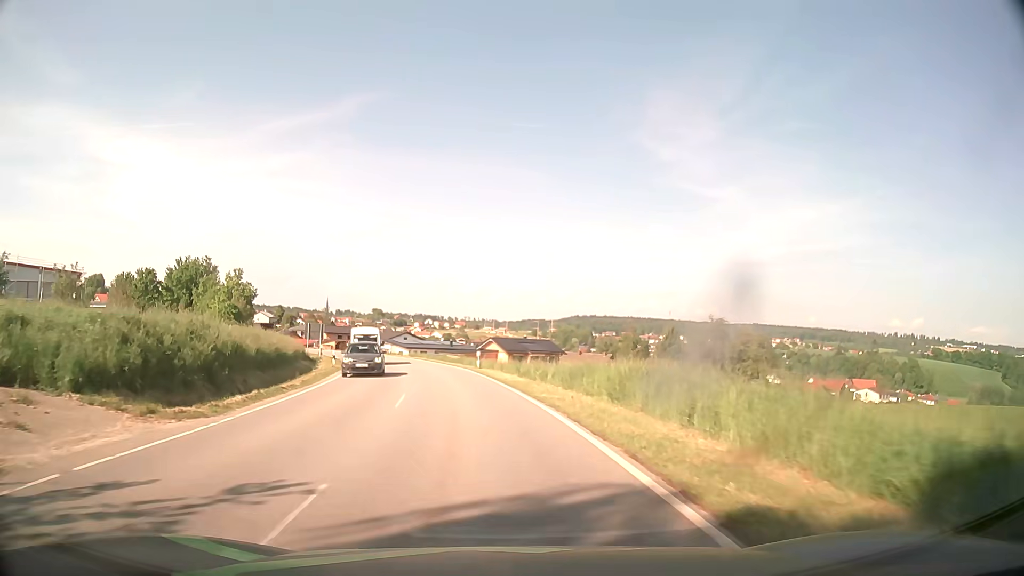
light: Day
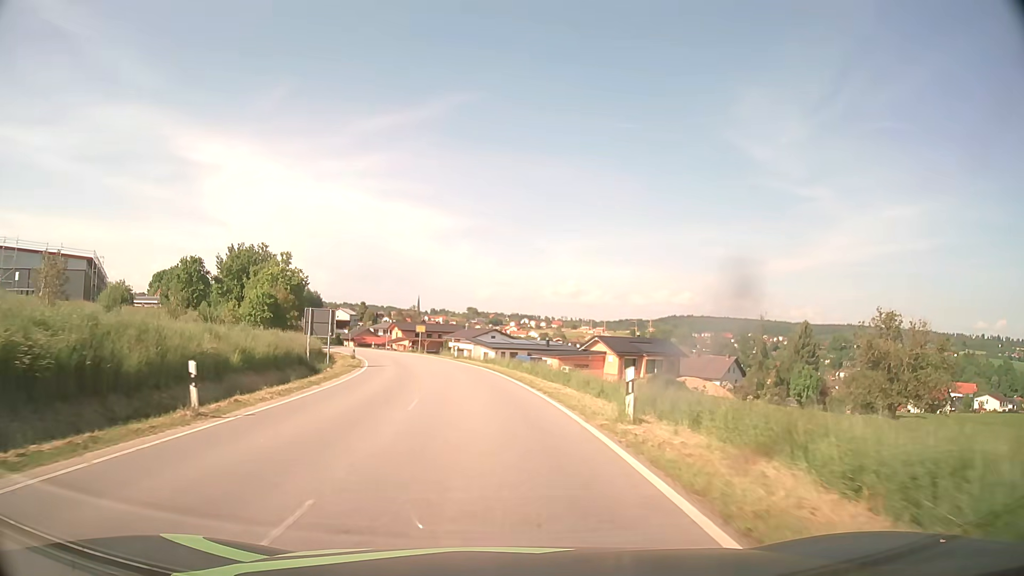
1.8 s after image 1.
(-1.7, +24.7) m; -8°
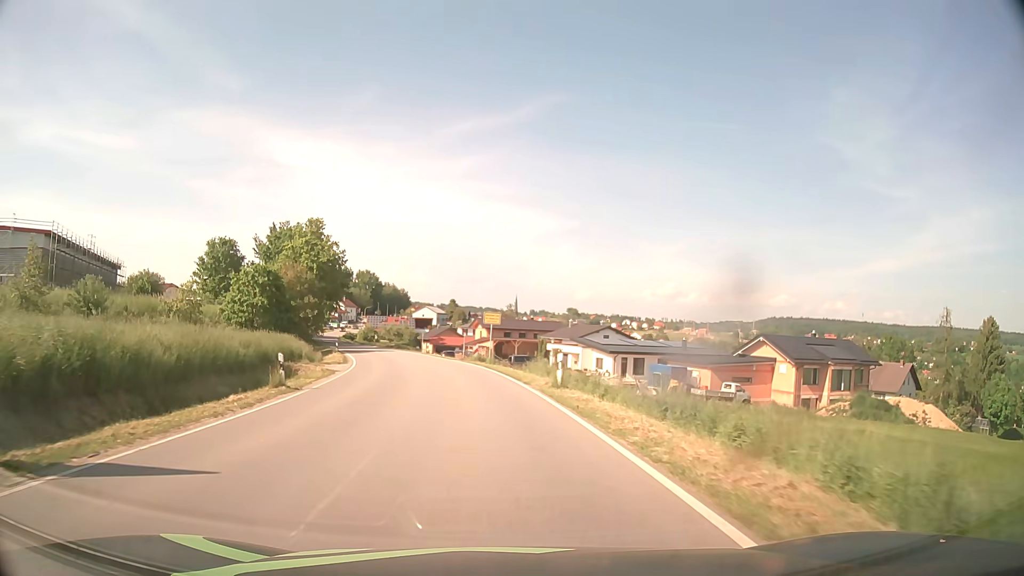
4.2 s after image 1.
(-2.3, +32.9) m; -8°
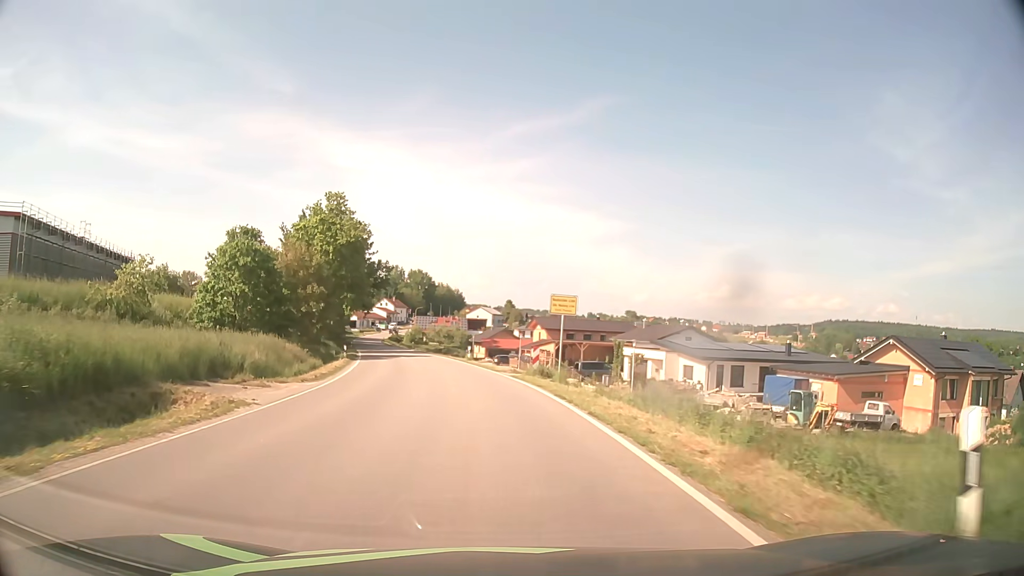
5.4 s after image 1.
(-0.7, +15.7) m; -5°
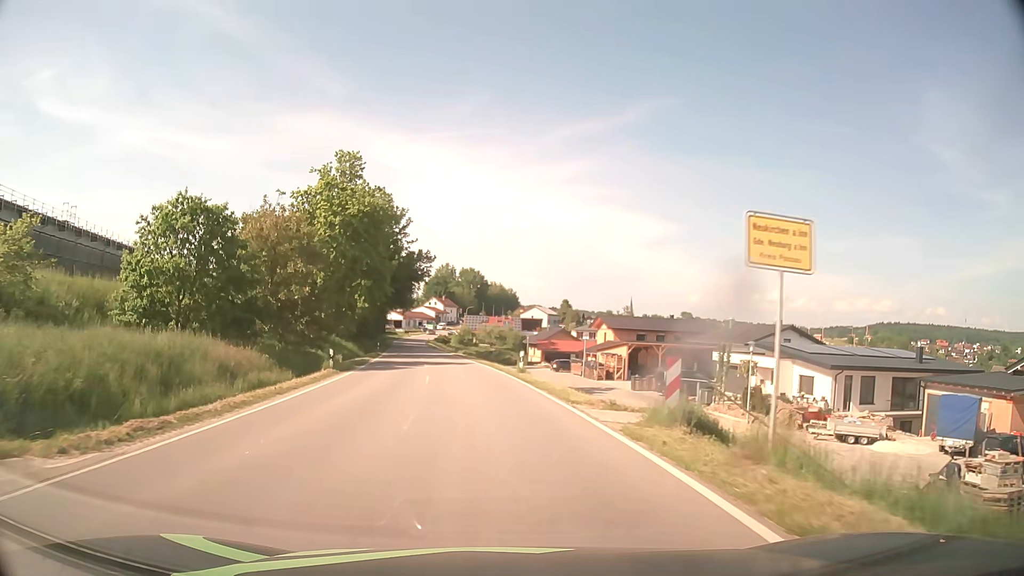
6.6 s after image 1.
(-0.6, +15.1) m; -5°
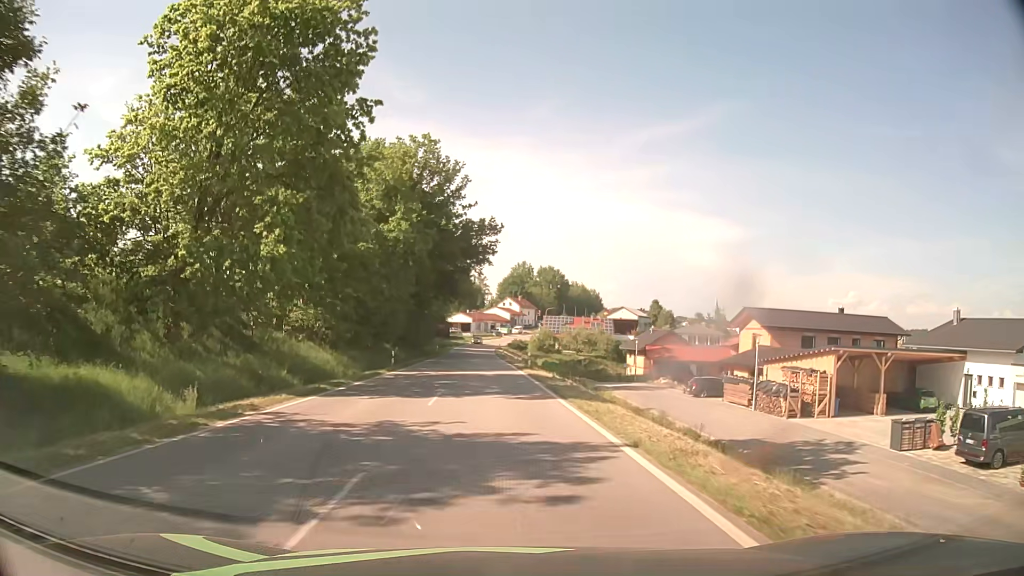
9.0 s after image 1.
(-2.0, +30.4) m; -7°
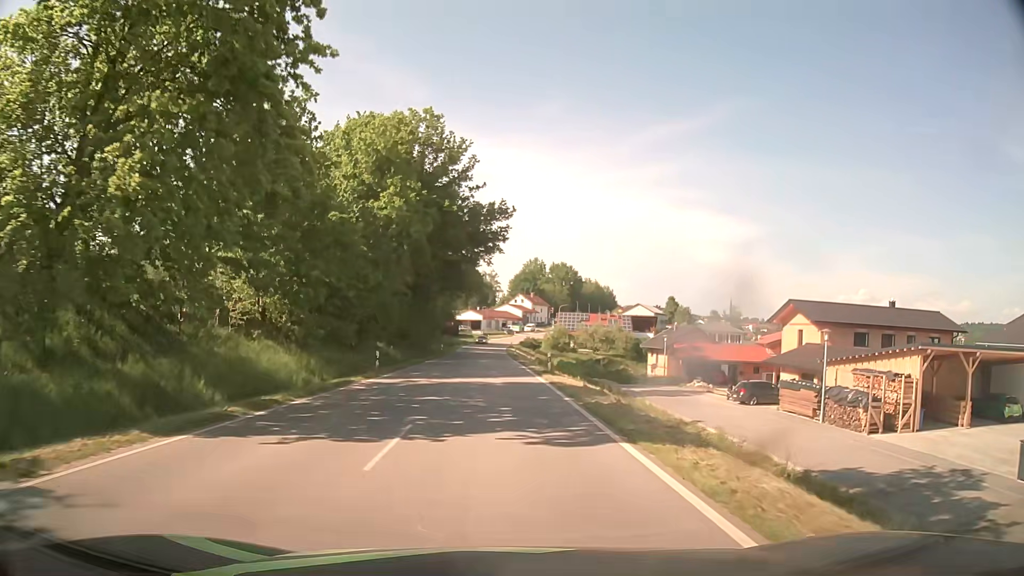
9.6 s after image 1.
(-0.1, +7.8) m; -1°
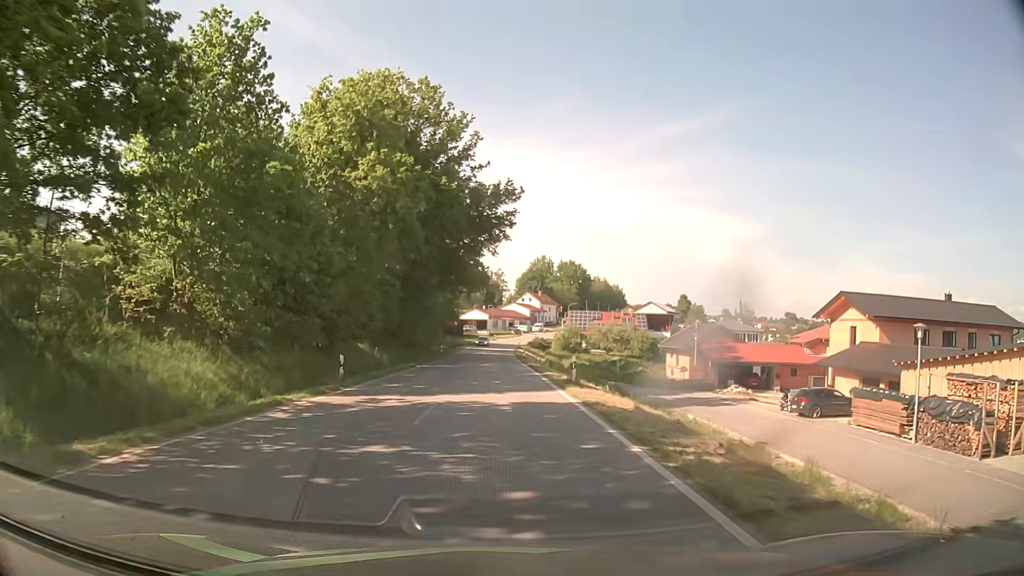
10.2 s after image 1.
(0.0, +7.9) m; 0°
(0, +10) (0, +20) (-1, +30) (-1, +40) (-1, +50) (-1, +60) (-2, +70) (-2, +80) (-2, +90) (-2, +100) m
